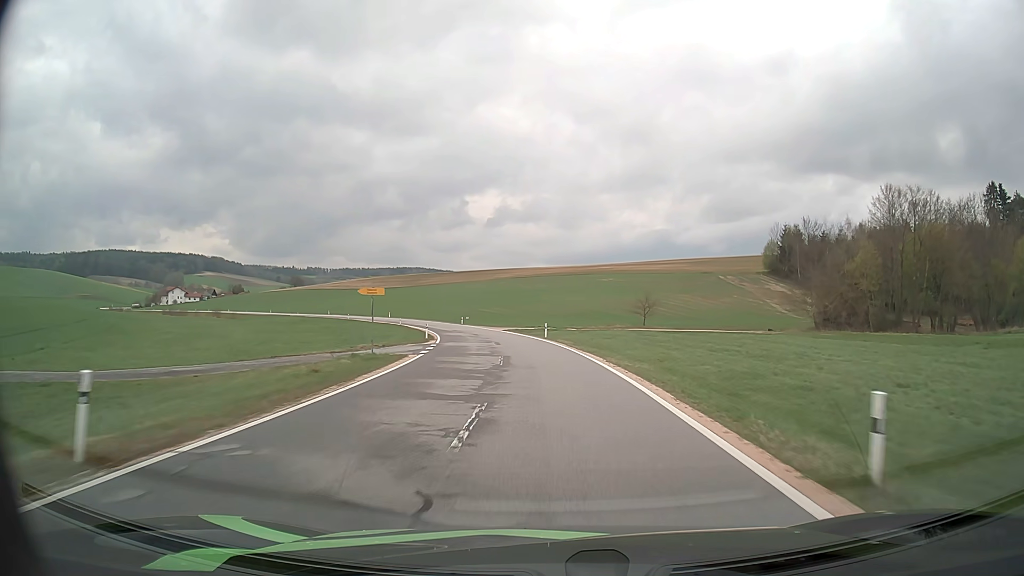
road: tertiary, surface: asphalt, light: Day
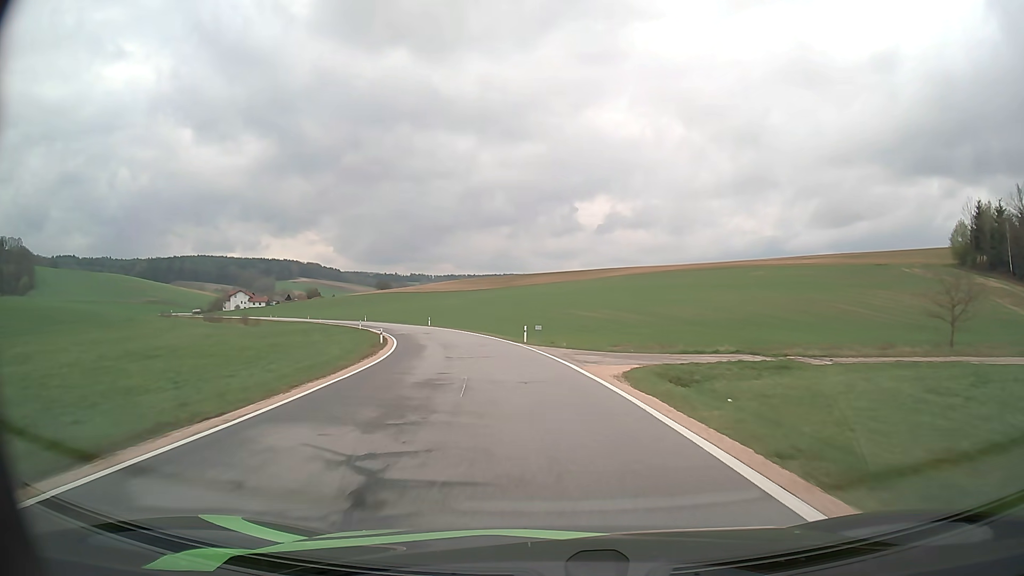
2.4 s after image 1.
(-2.9, +44.2) m; -9°
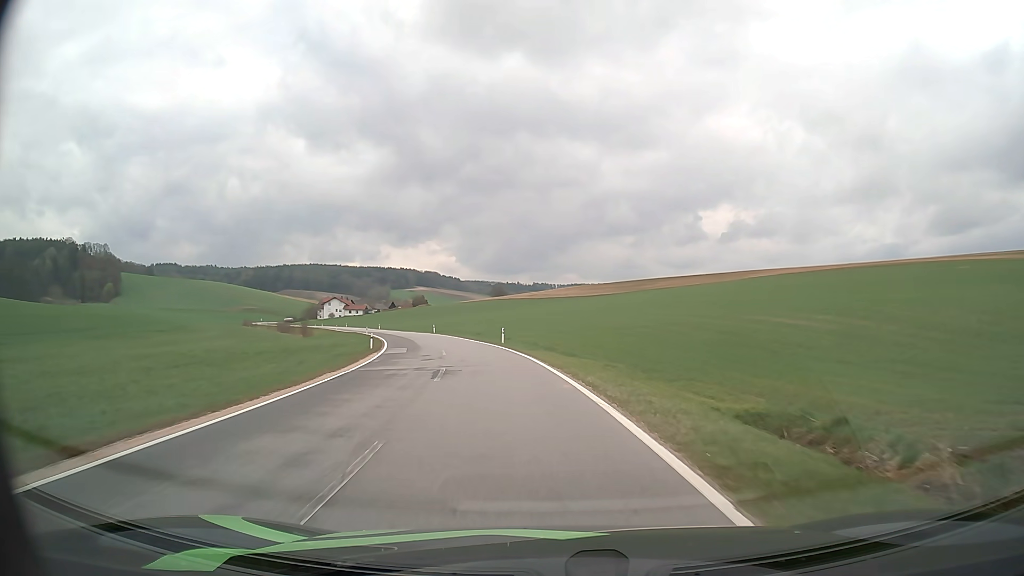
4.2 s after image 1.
(-2.7, +32.4) m; -10°
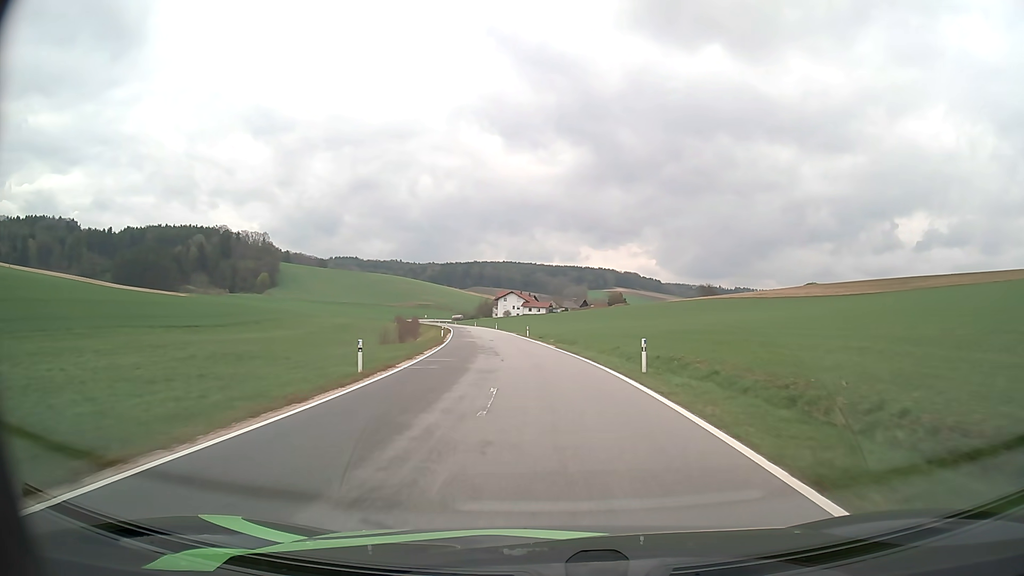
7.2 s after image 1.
(-9.3, +53.9) m; -17°
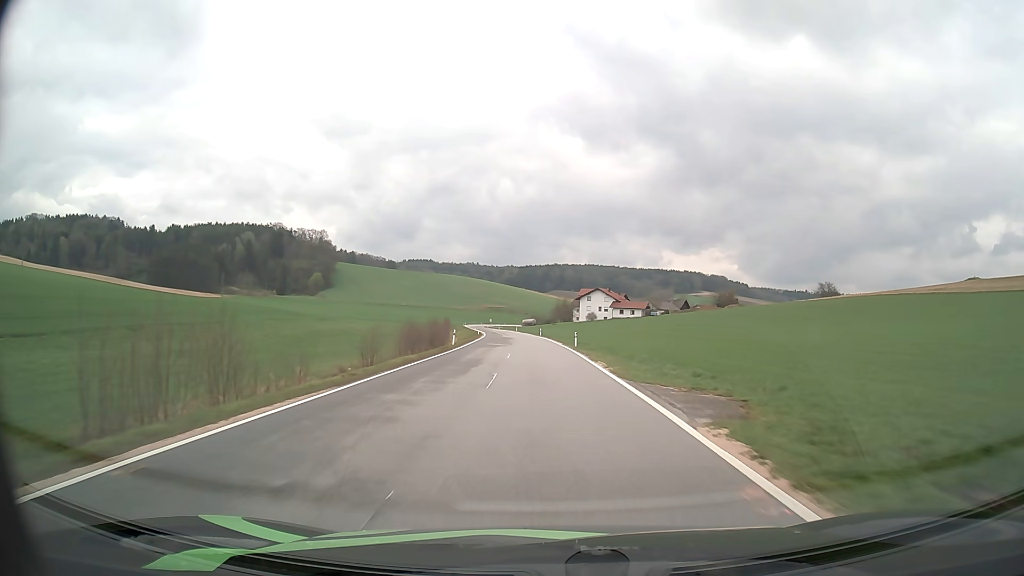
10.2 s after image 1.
(-4.0, +57.1) m; -7°
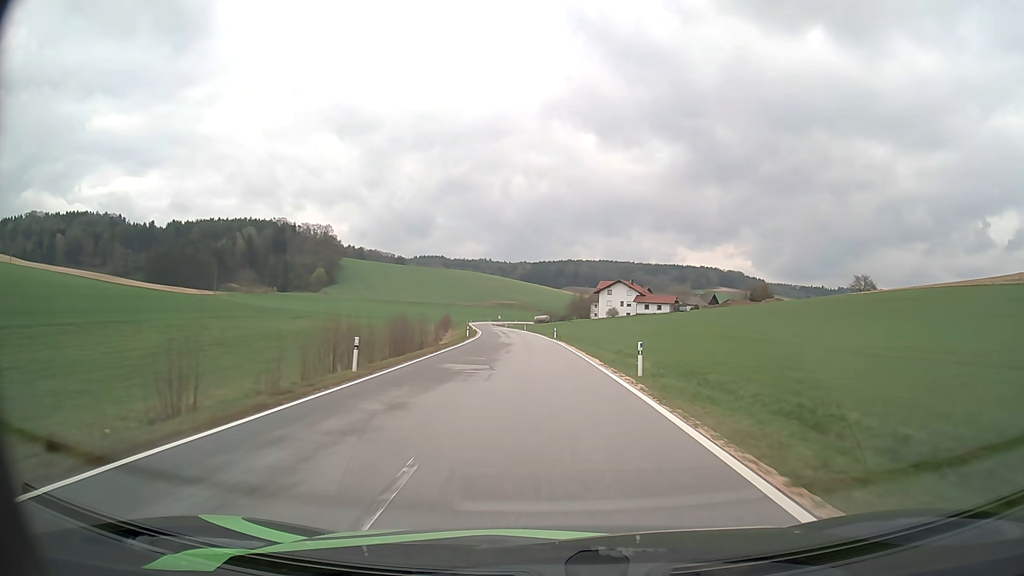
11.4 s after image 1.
(-0.3, +23.2) m; -1°
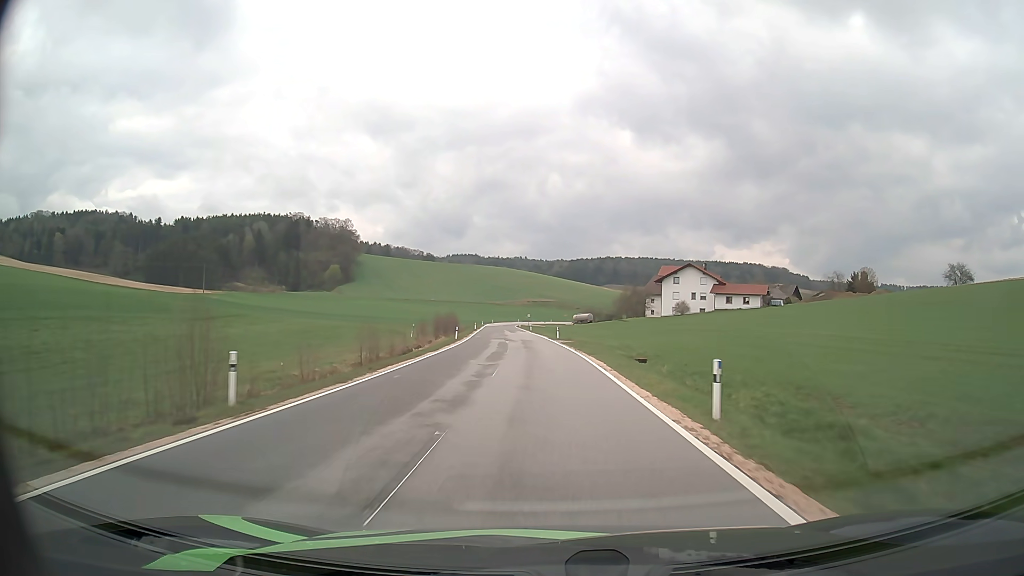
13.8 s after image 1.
(-1.2, +47.0) m; -3°
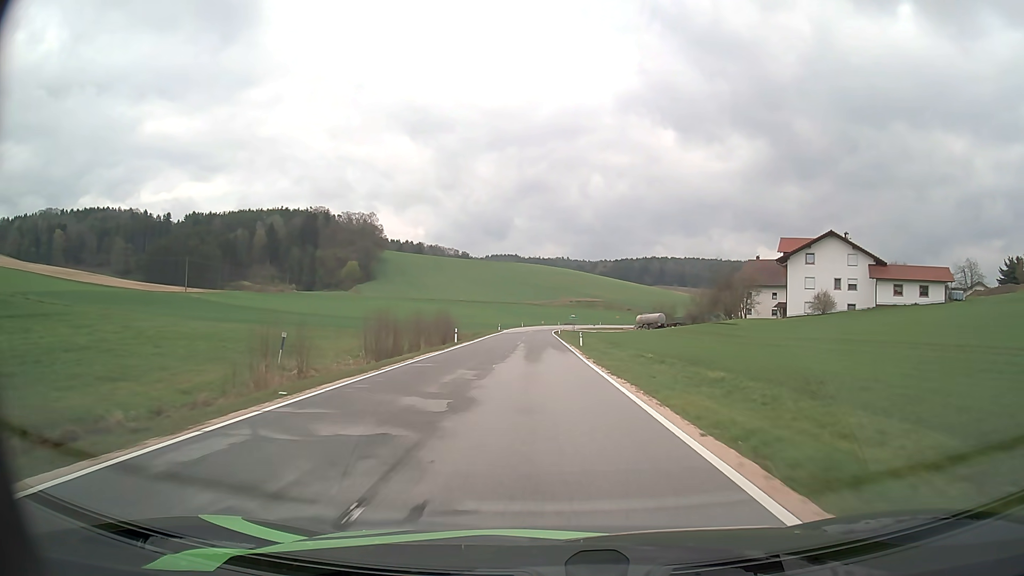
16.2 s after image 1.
(-1.7, +49.0) m; -4°
(0, +10) (0, +20) (0, +30) (-1, +40) (-1, +50) (-1, +60) (-1, +70) (-1, +80) (-1, +90) (-1, +100) m
